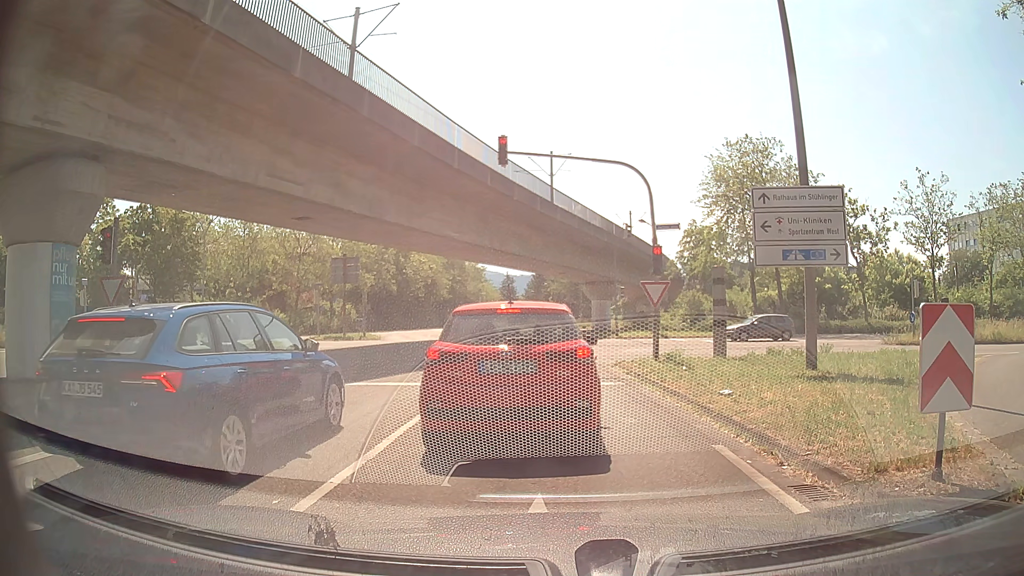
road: tertiary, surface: asphalt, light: Day
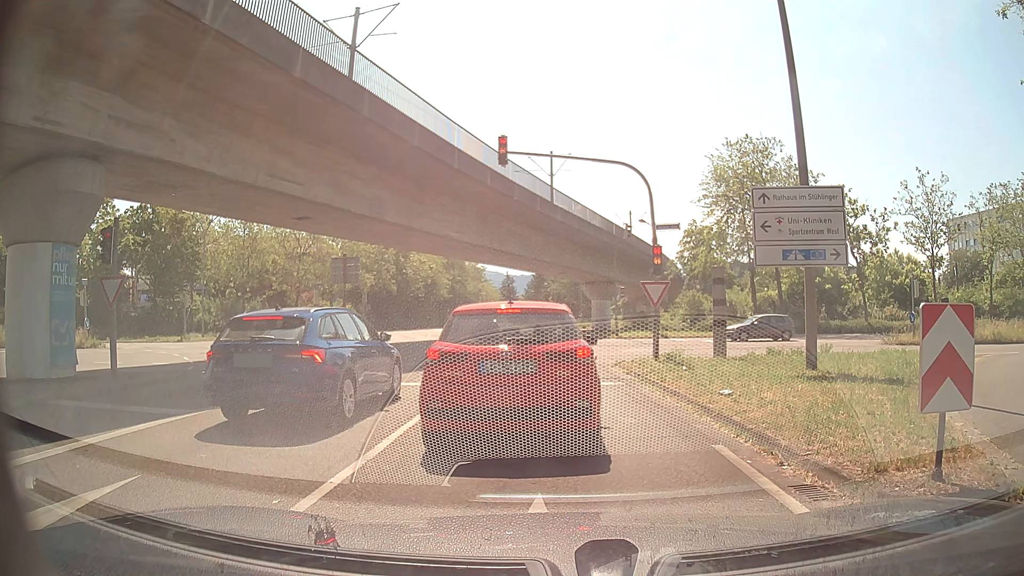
(0.0, 0.0) m; 0°
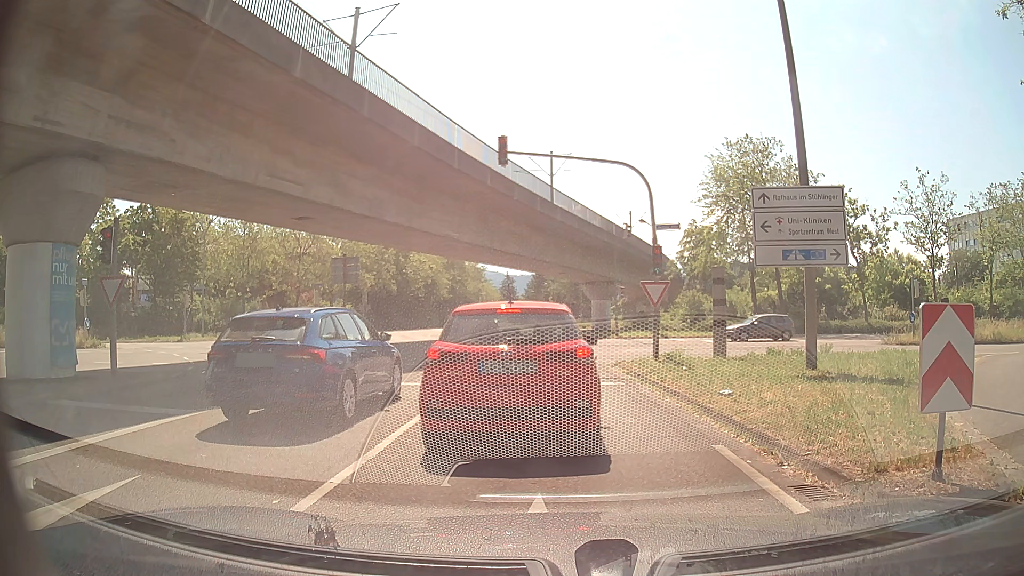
(0.0, 0.0) m; 0°
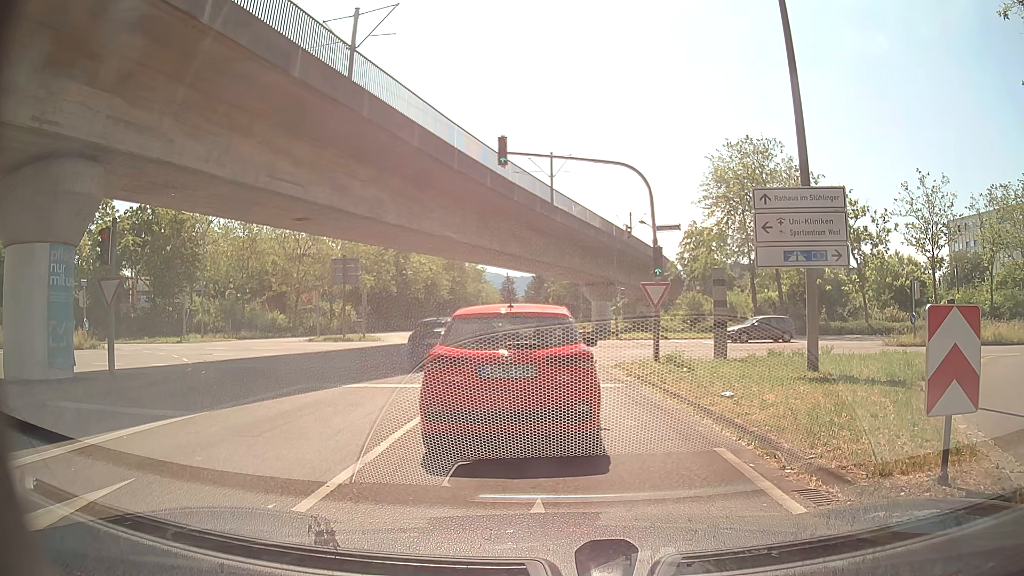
(0.0, +0.1) m; 0°
